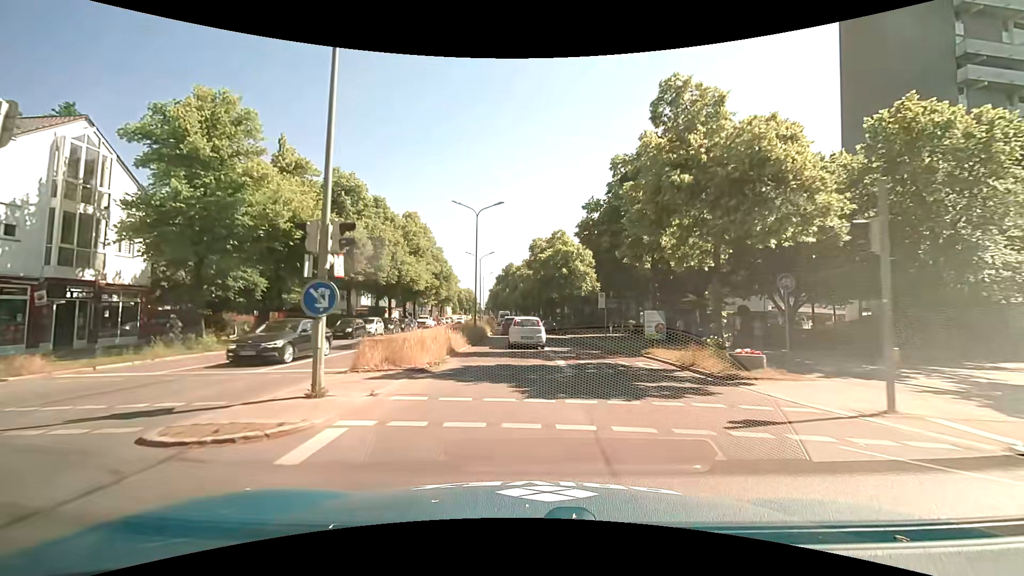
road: secondary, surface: asphalt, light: Day
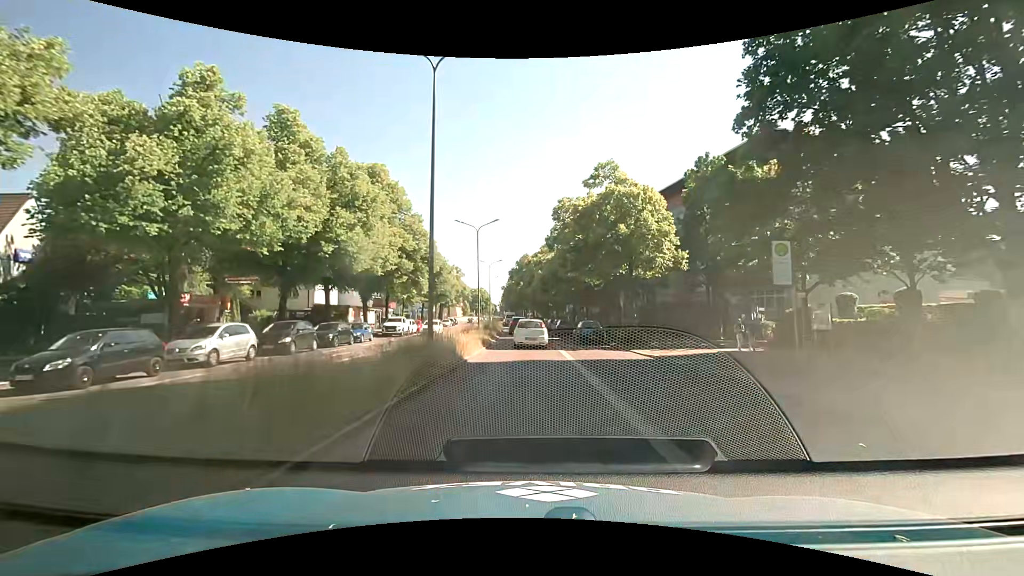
(-0.7, +23.4) m; -2°
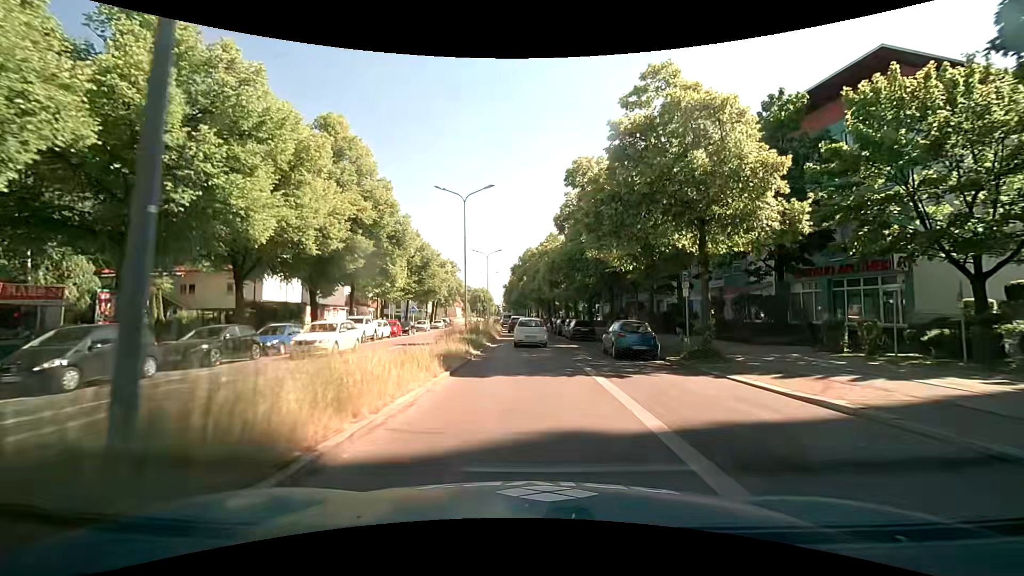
(0.0, +11.8) m; 0°
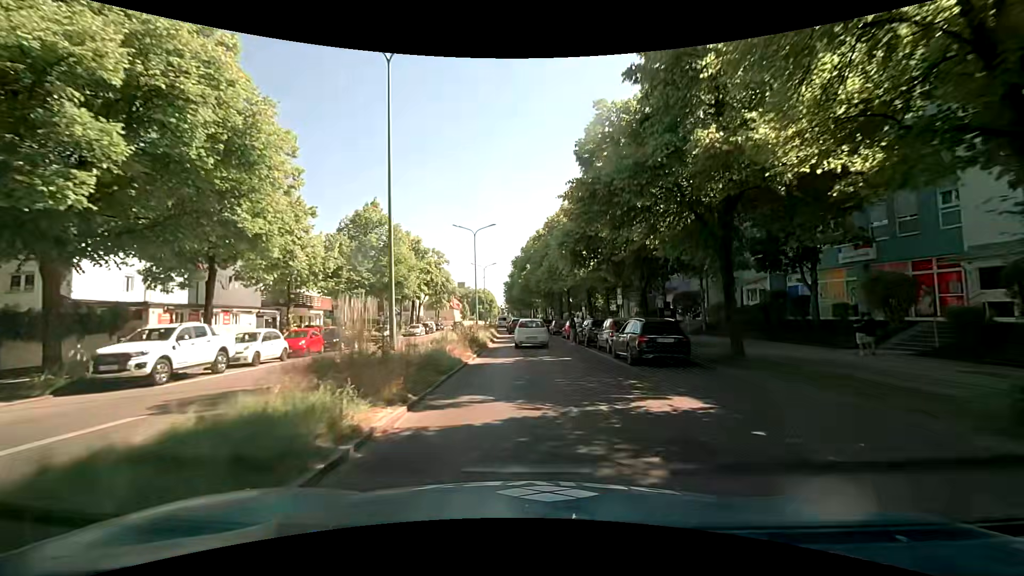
(-0.1, +19.3) m; -1°
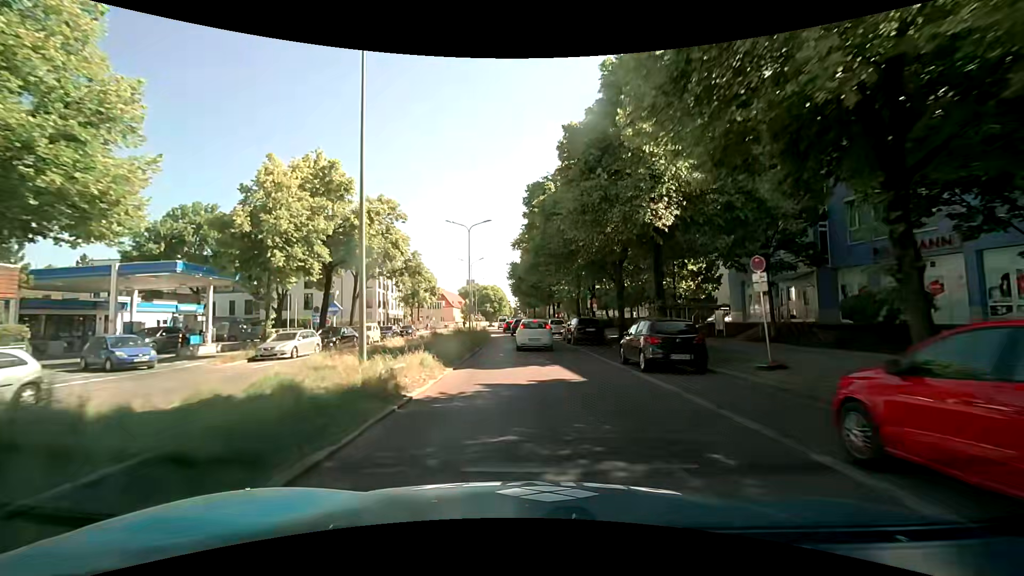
(0.0, +34.4) m; -1°
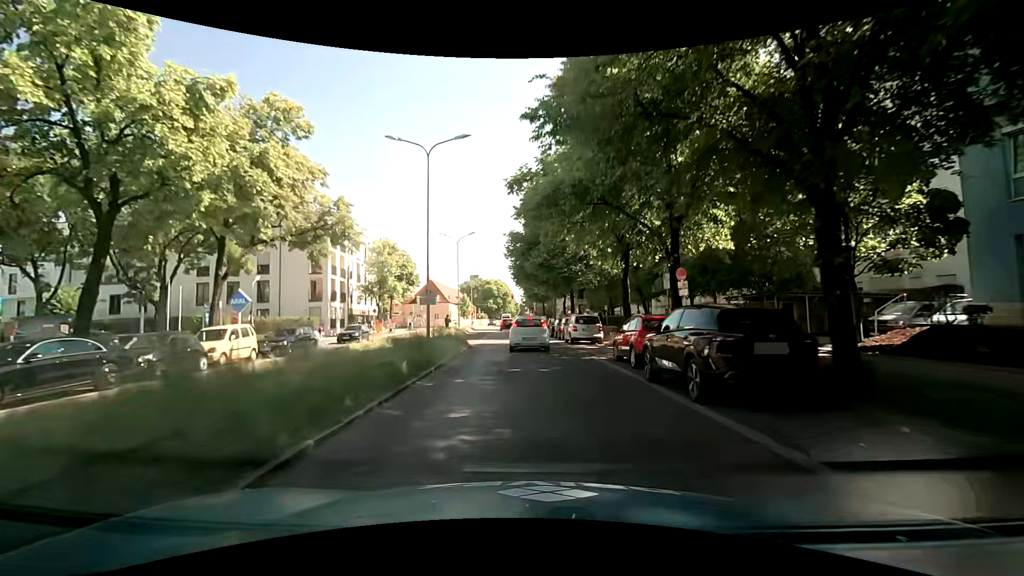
(0.0, +20.2) m; -1°
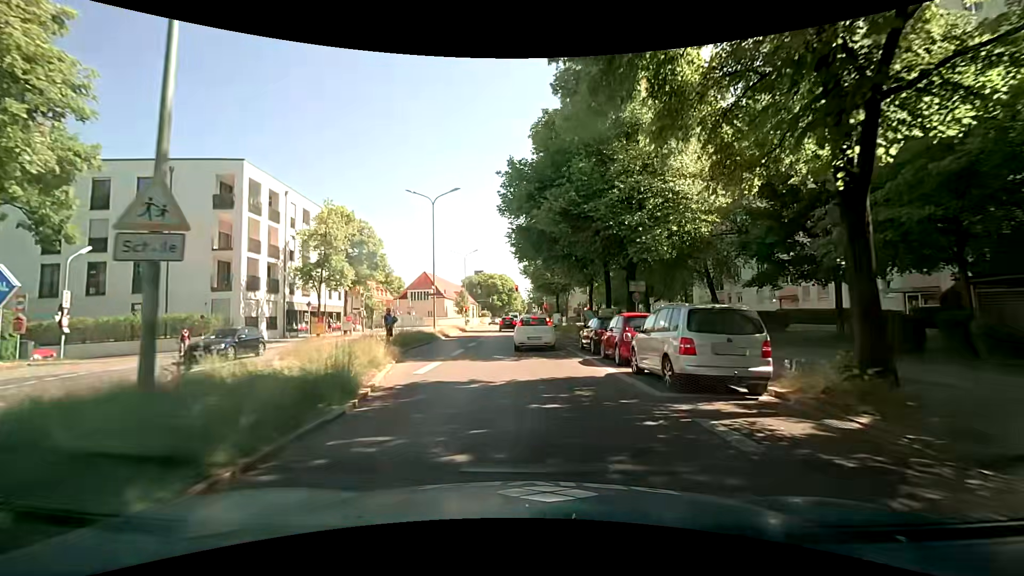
(0.0, +17.7) m; 0°
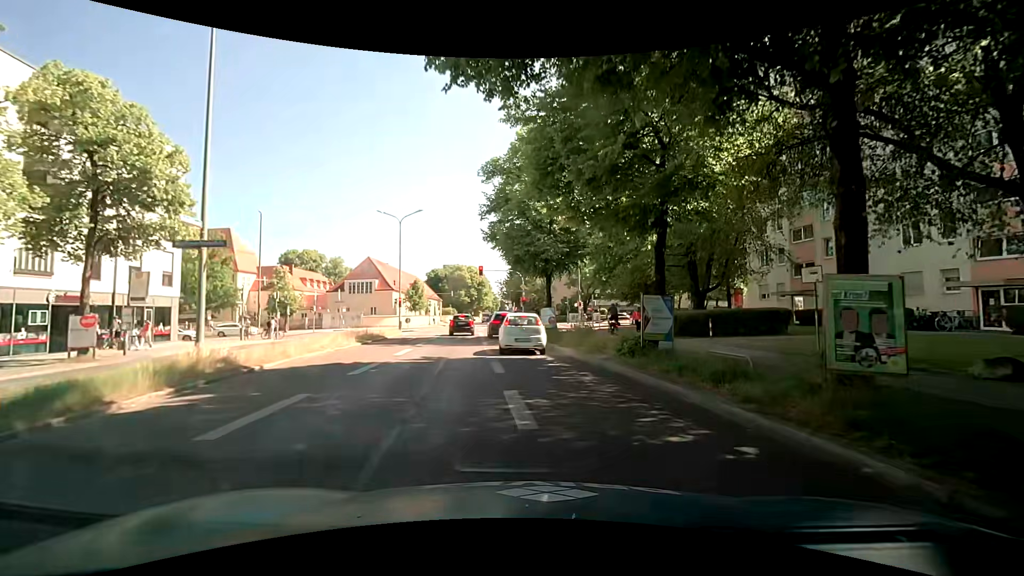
(+0.1, +24.1) m; +1°
